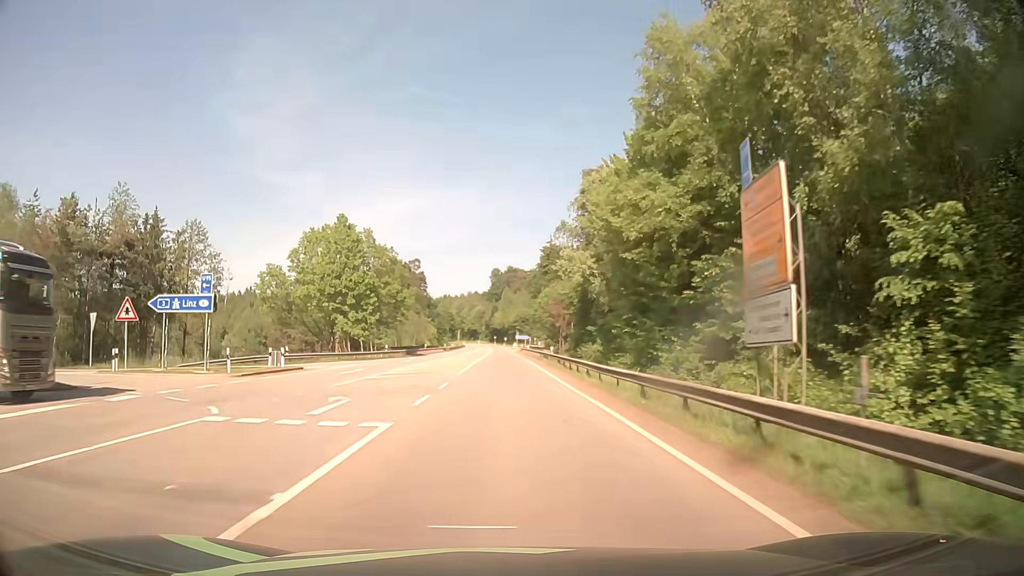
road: secondary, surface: asphalt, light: Day
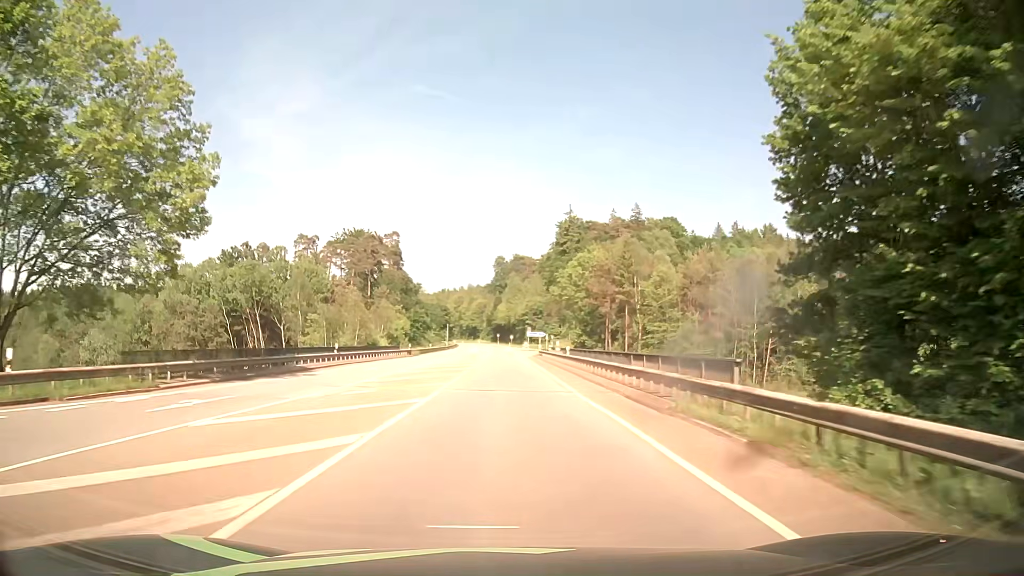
(-0.3, +55.5) m; 0°
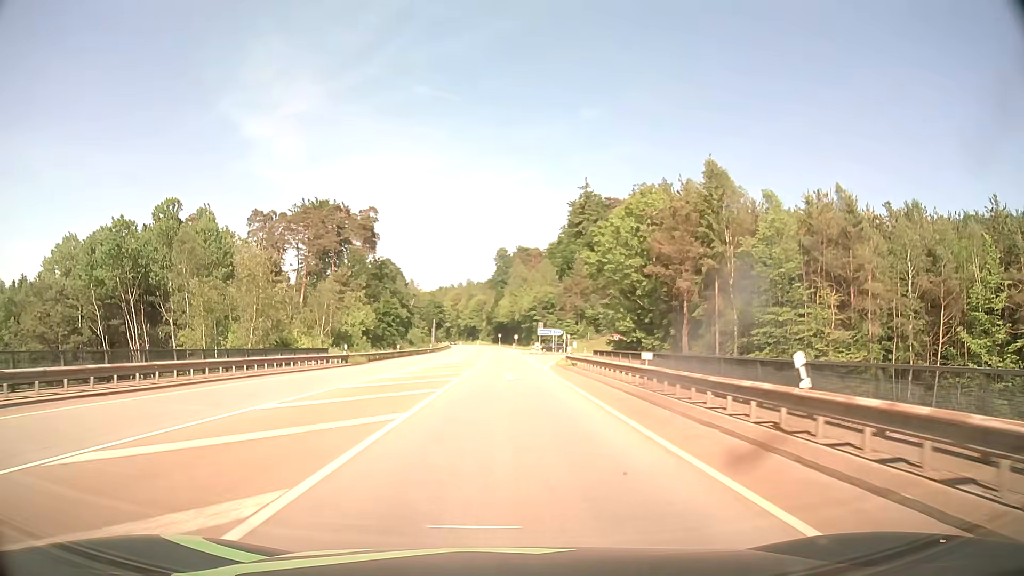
(-0.1, +33.4) m; 0°
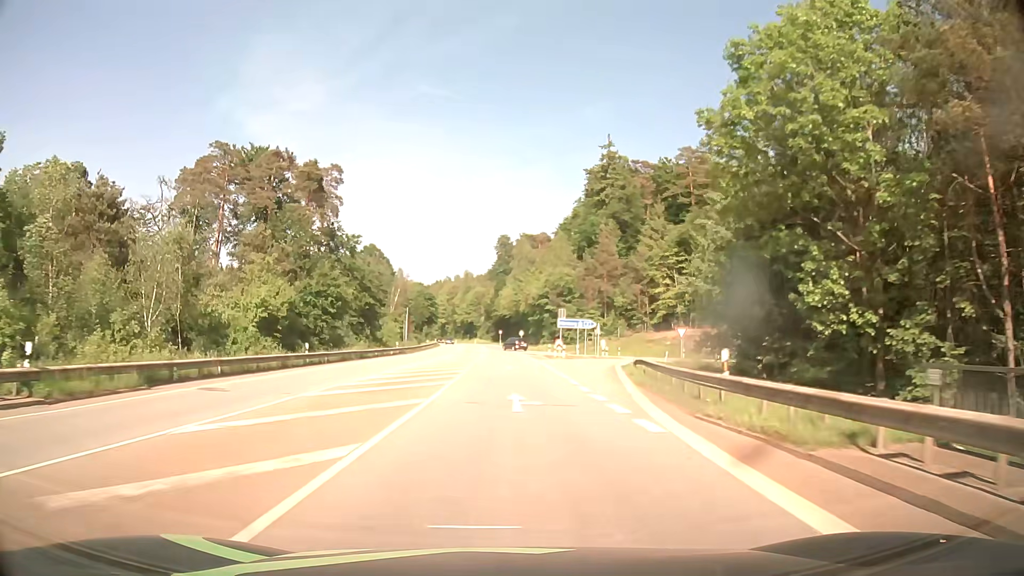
(0.0, +33.3) m; 0°
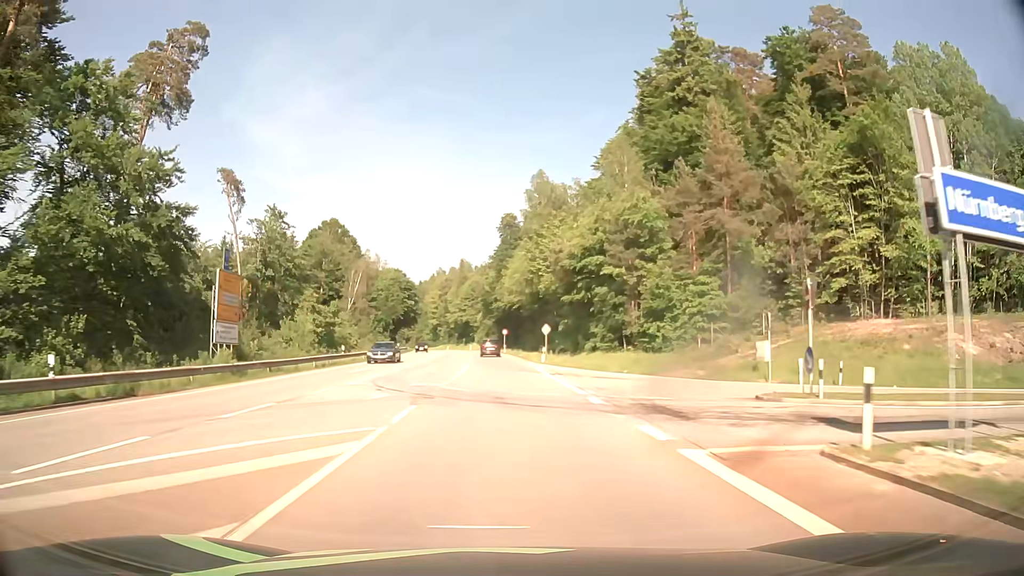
(-0.2, +55.4) m; 0°
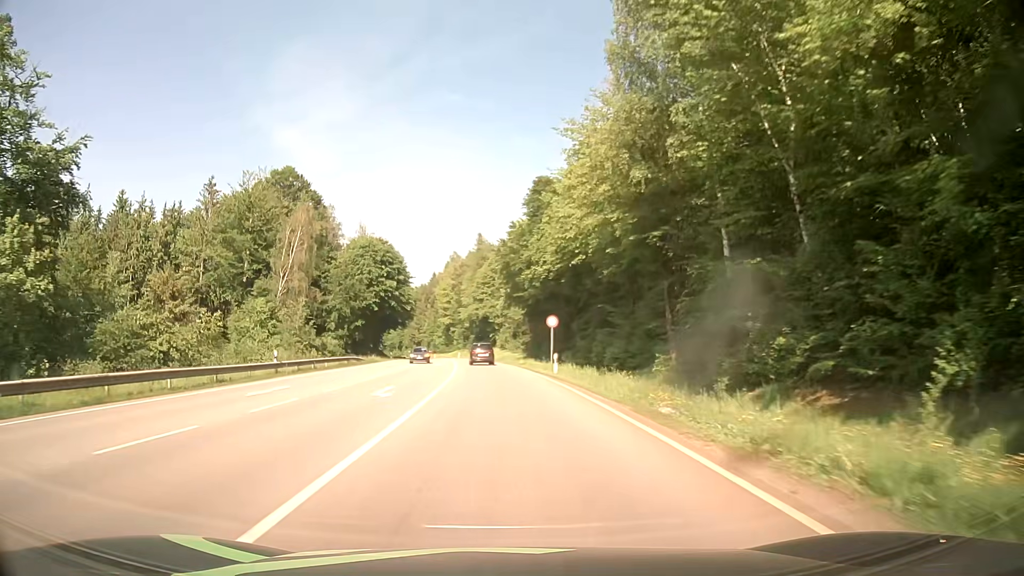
(-1.1, +54.1) m; -3°
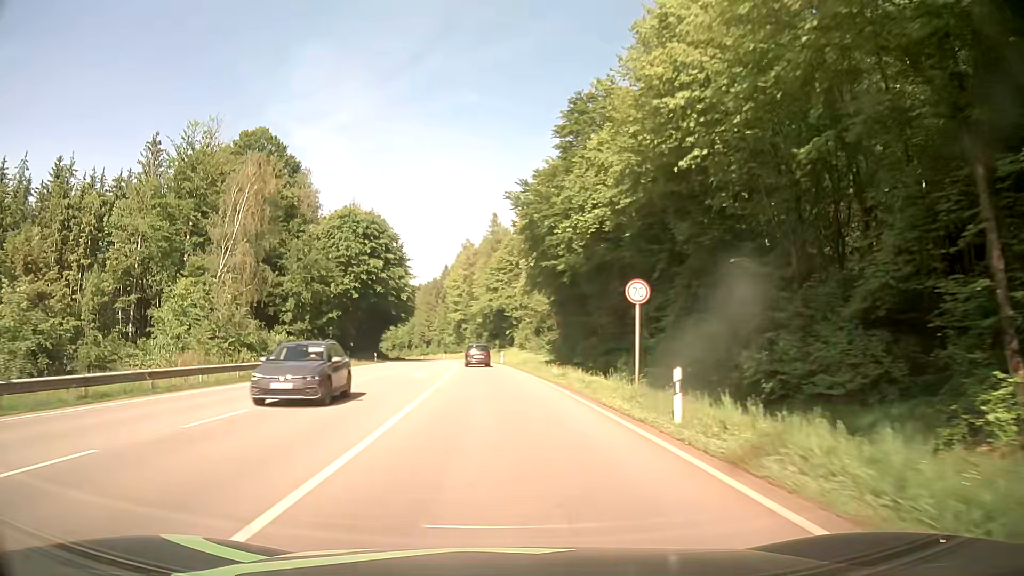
(-0.3, +21.4) m; -2°
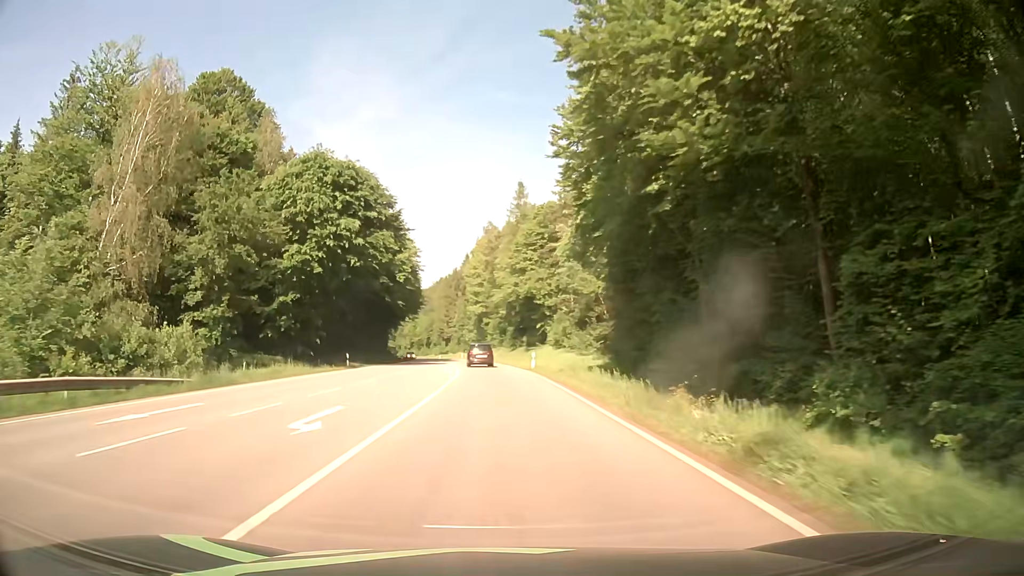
(-0.4, +21.6) m; -2°
(0, +10) (0, +20) (-1, +30) (-1, +40) (-2, +50) (-3, +60) (-4, +70) (-5, +80) (-6, +90) (-8, +100) m
